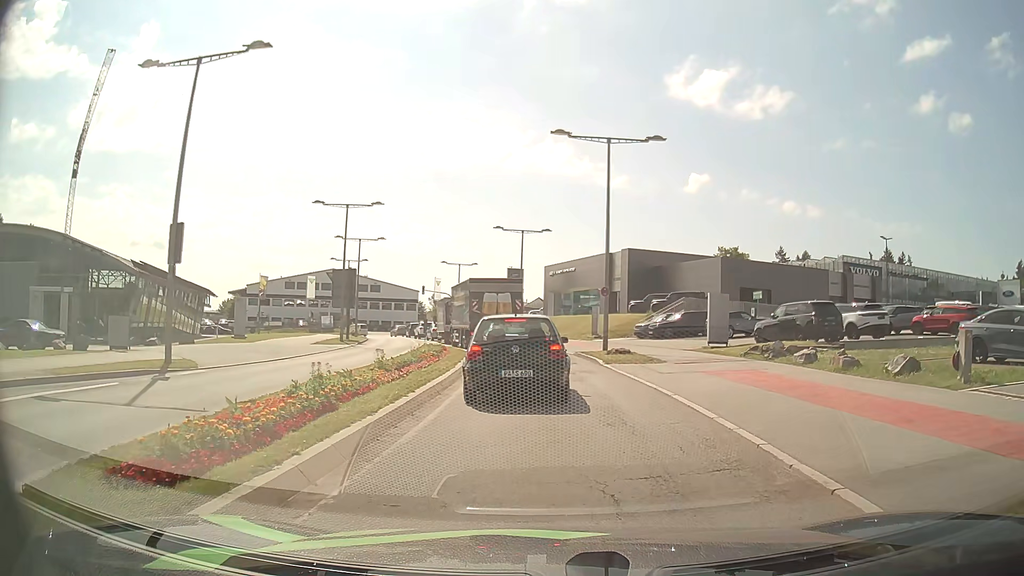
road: secondary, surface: asphalt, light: Day
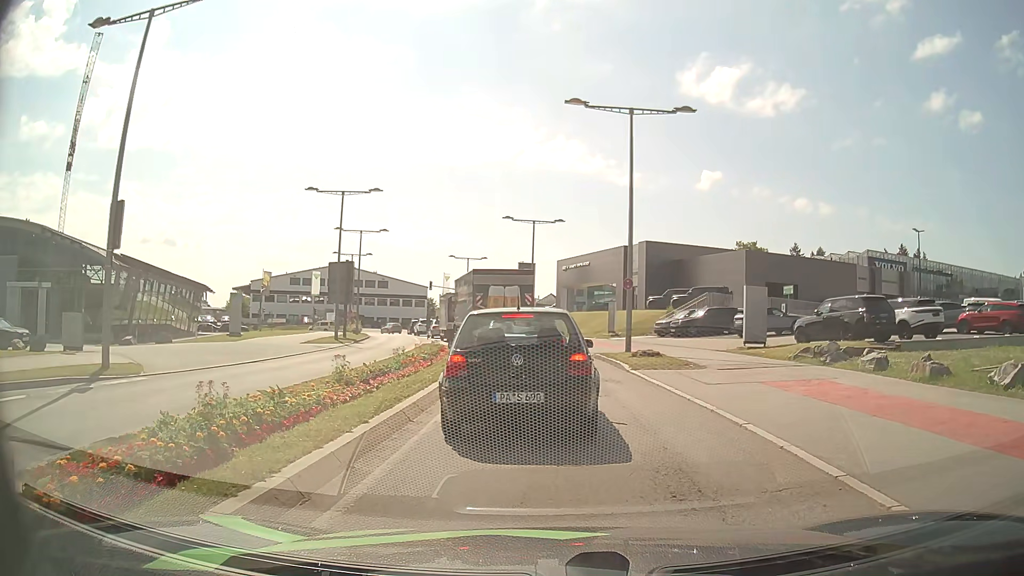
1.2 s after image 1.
(0.0, +3.6) m; 0°
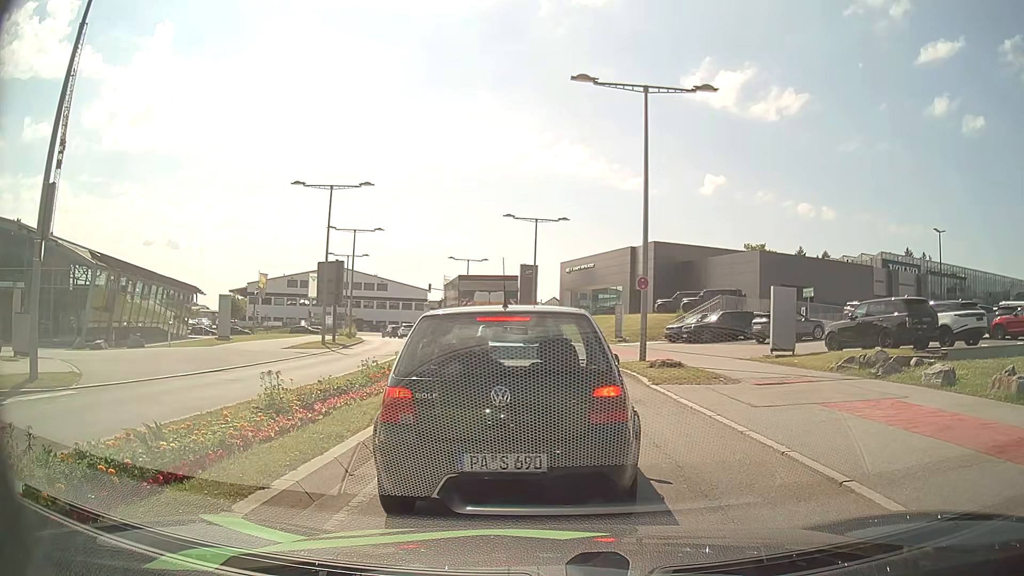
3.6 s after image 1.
(-0.1, +2.8) m; -2°
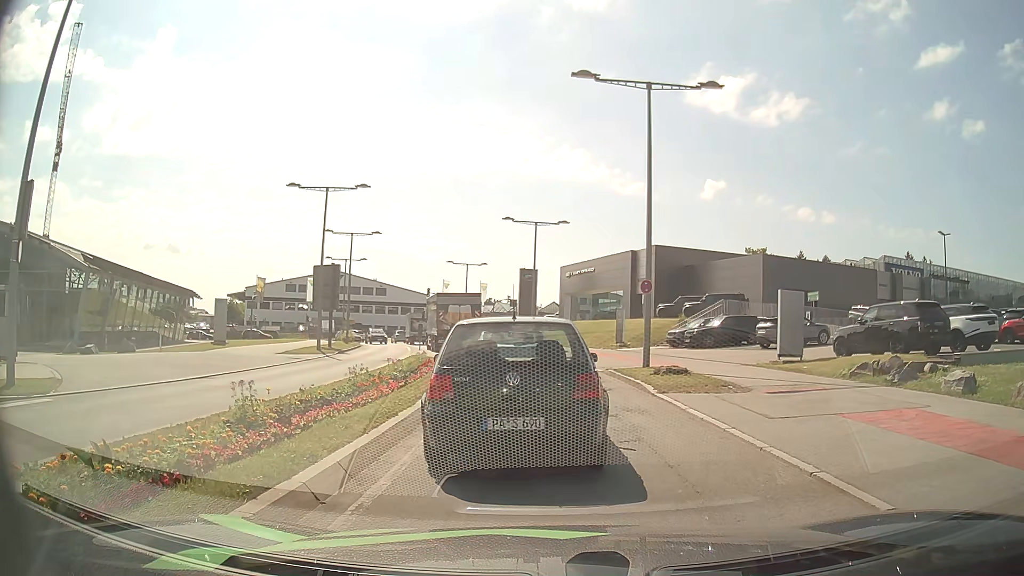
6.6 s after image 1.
(0.0, +0.9) m; 0°
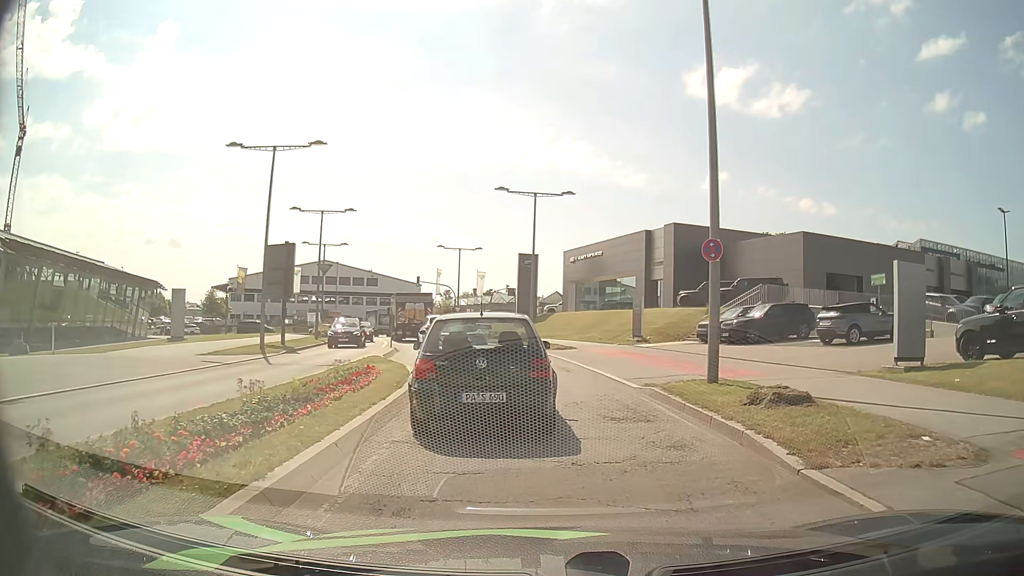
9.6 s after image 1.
(+0.2, +8.2) m; +2°
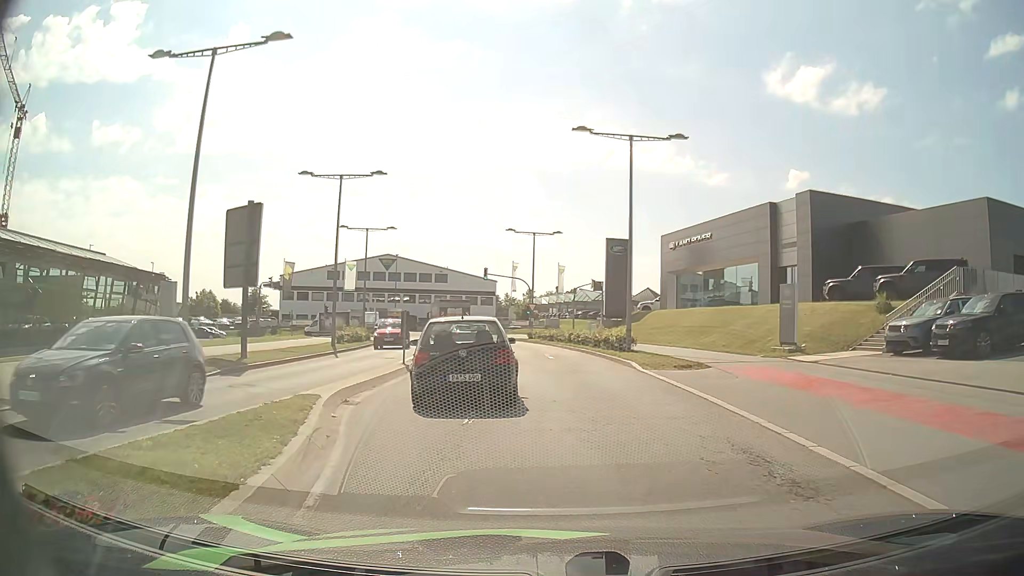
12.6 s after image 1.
(-0.7, +12.9) m; -7°
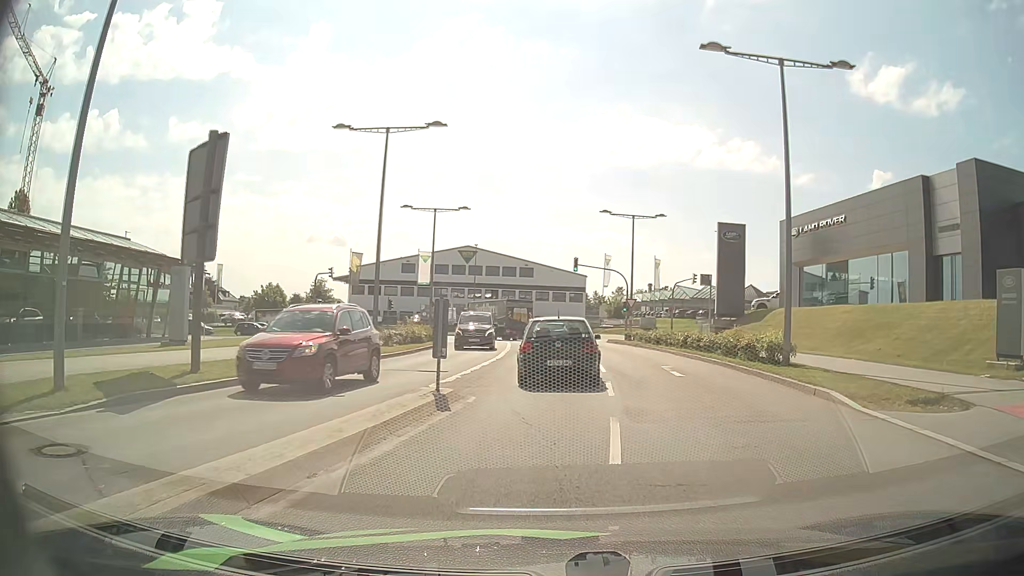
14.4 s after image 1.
(-0.8, +8.8) m; -8°
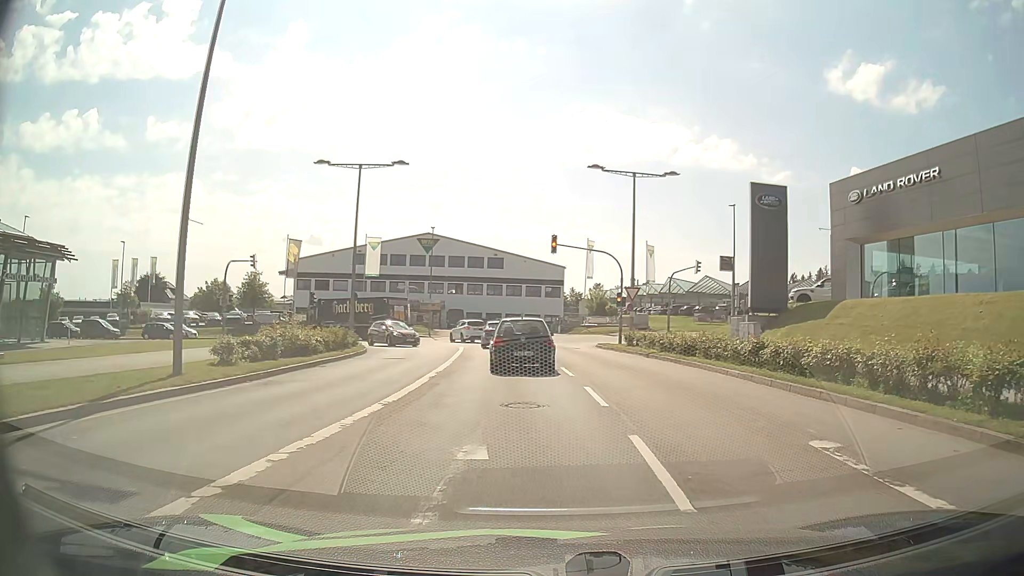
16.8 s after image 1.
(+0.3, +13.6) m; +2°
(0, +10) (-1, +20) (-2, +30) (-3, +40) (-6, +49) (-13, +56) (-22, +60) (-32, +60) (-42, +59) (-52, +58) m
